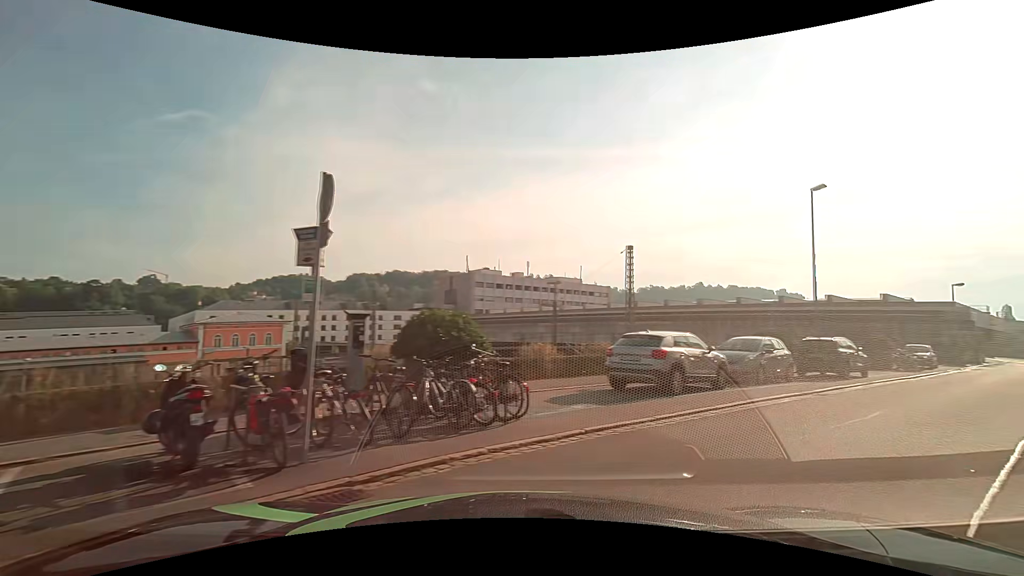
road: residential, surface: asphalt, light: Day
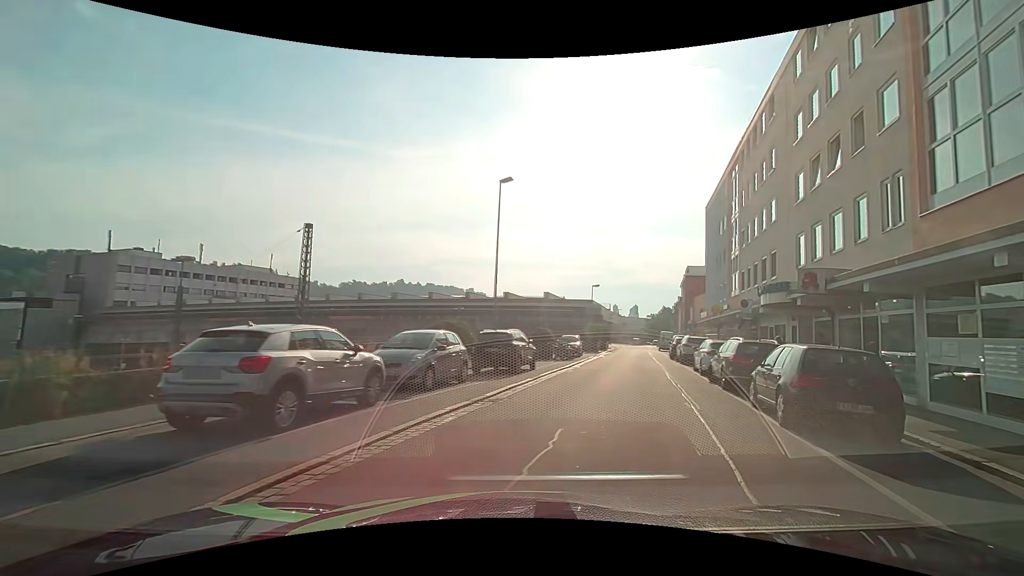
(+1.8, +4.8) m; +34°
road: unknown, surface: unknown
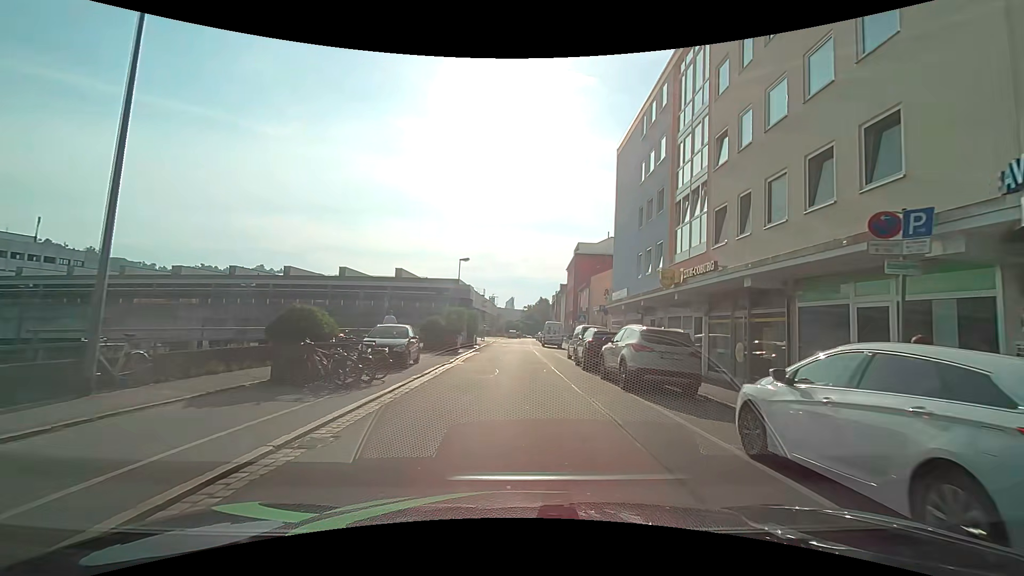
(+3.9, +18.2) m; +16°
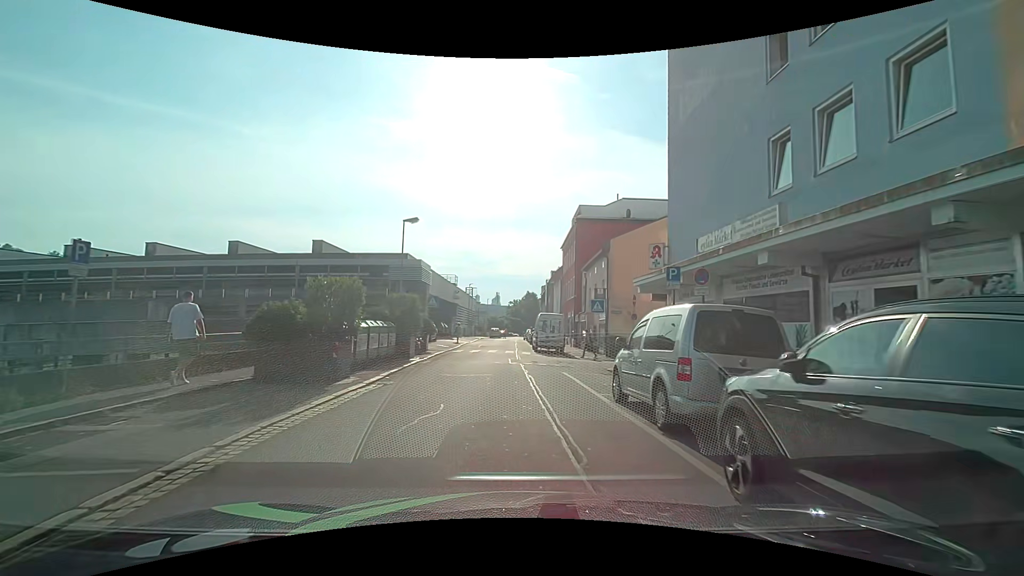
(+0.3, +17.5) m; 0°
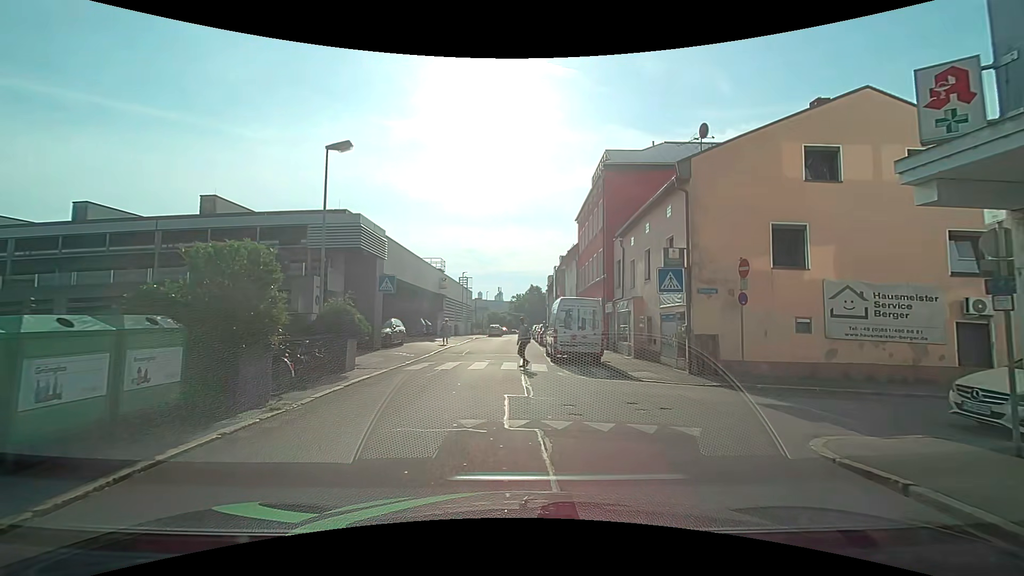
(+0.1, +12.8) m; 0°
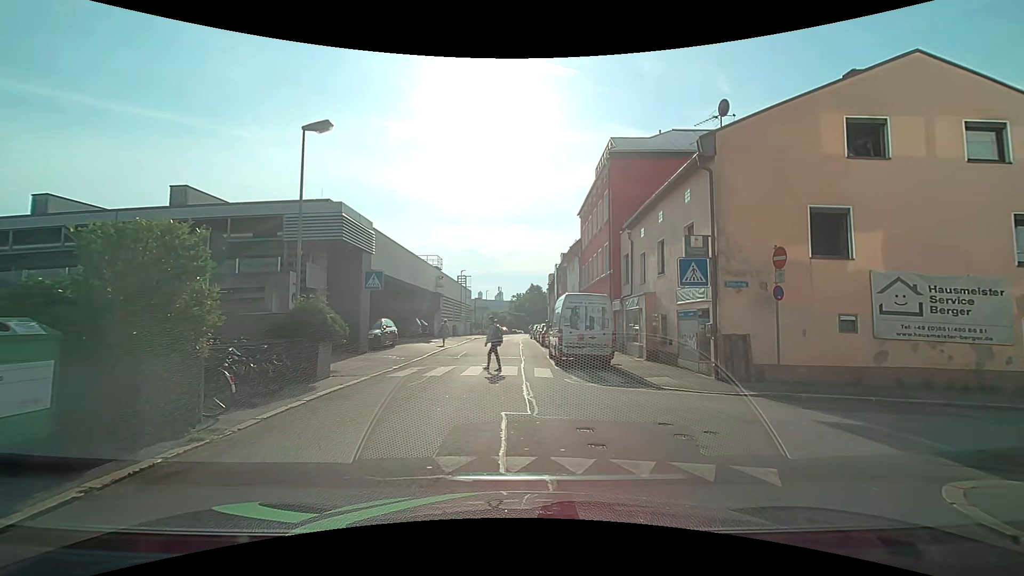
(0.0, +1.9) m; +1°
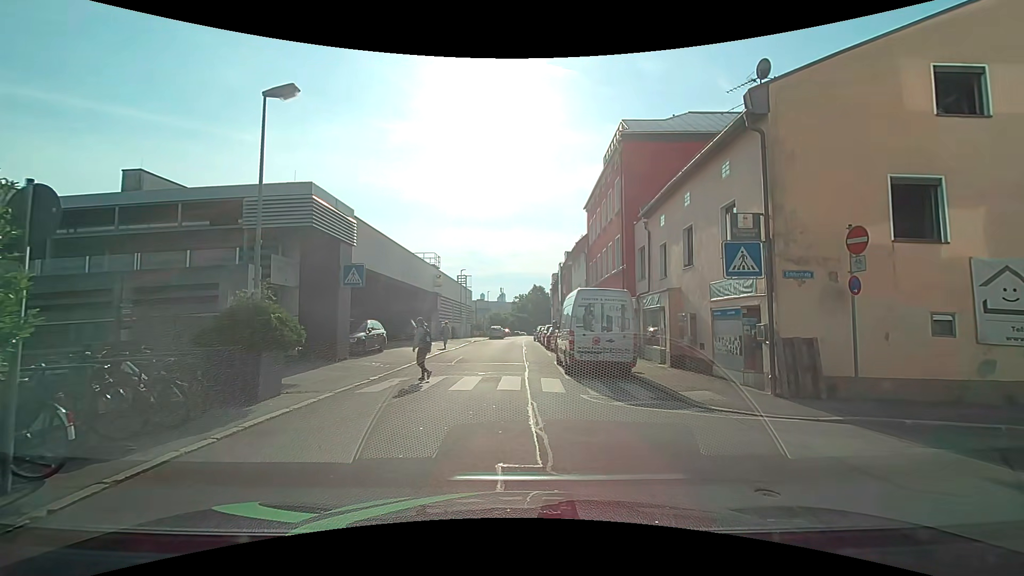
(0.0, +2.7) m; -2°
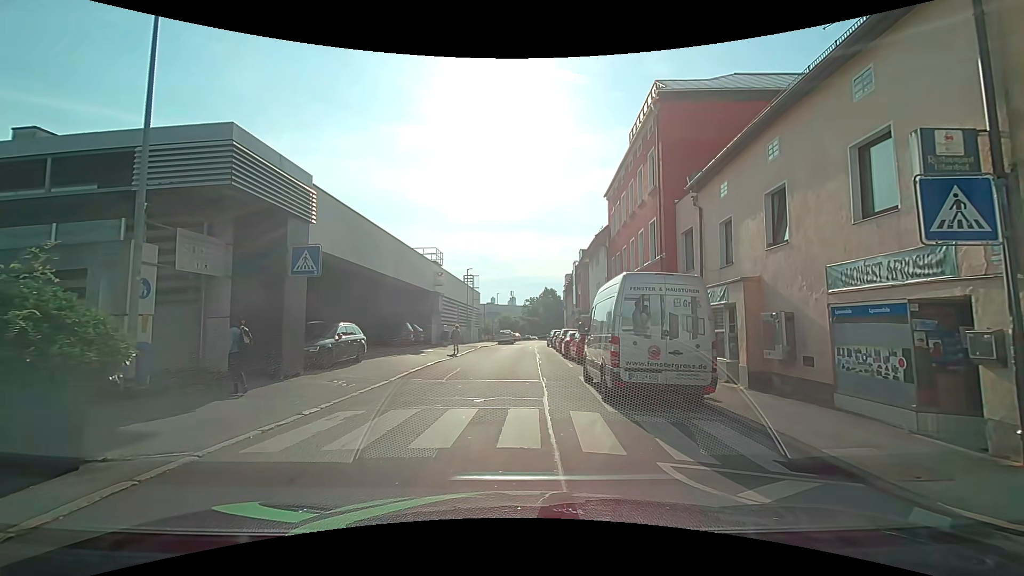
(+0.1, +5.0) m; 0°
(0, +10) (0, +20) (+1, +30) (+1, +40) (+1, +50) (+2, +60) (+3, +70) (+4, +80) (+5, +90) (+7, +100) m
